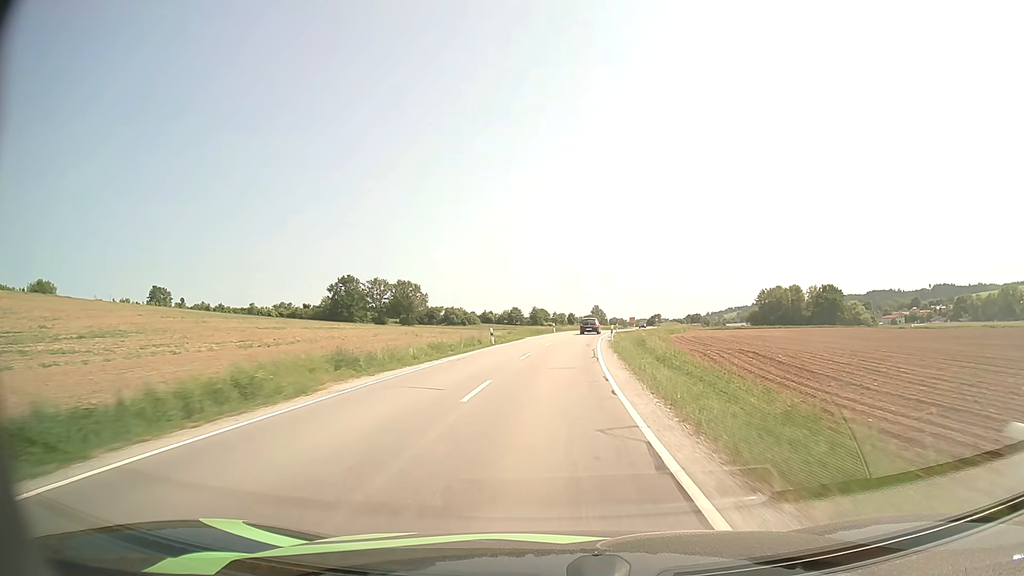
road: secondary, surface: asphalt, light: Day
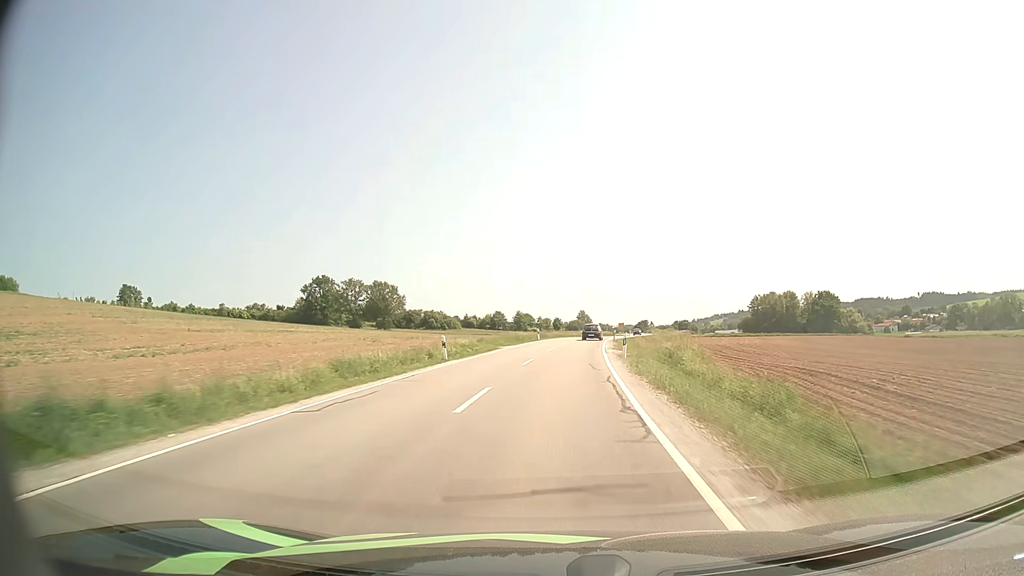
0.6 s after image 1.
(+0.1, +13.4) m; +1°
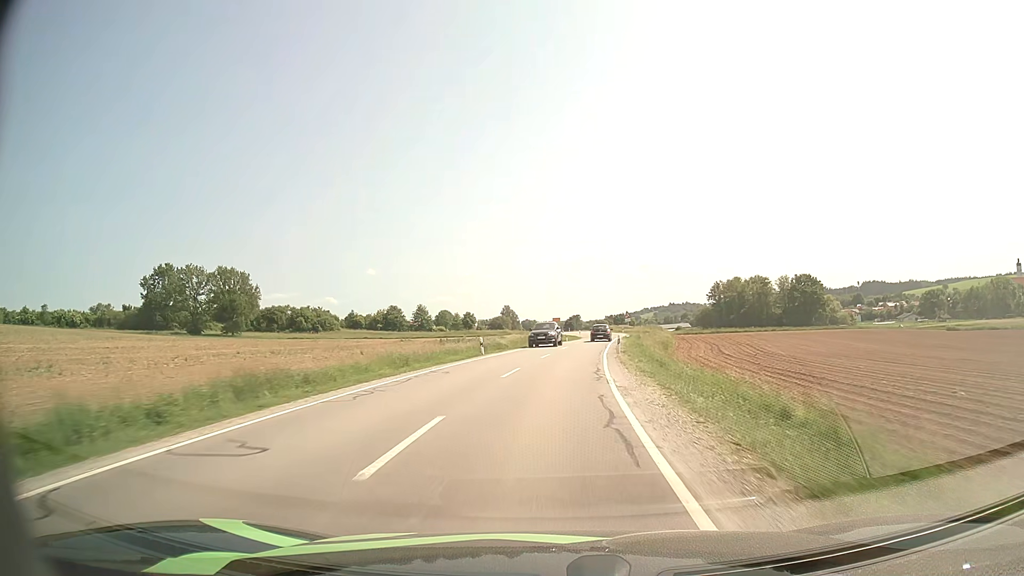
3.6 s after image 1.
(+4.5, +63.1) m; +6°
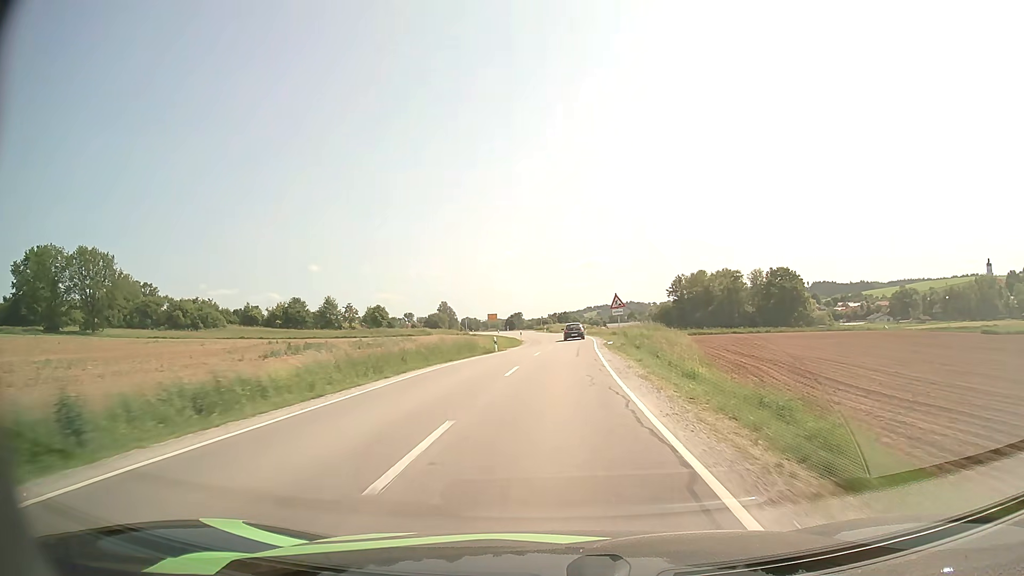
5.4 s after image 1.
(+1.5, +36.4) m; +5°
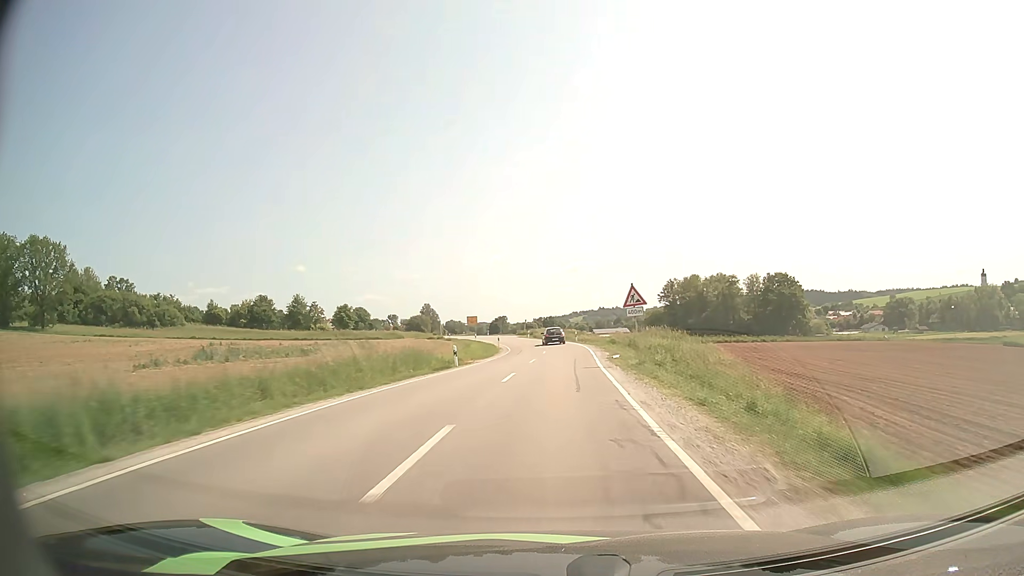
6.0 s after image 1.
(+0.1, +12.2) m; +1°
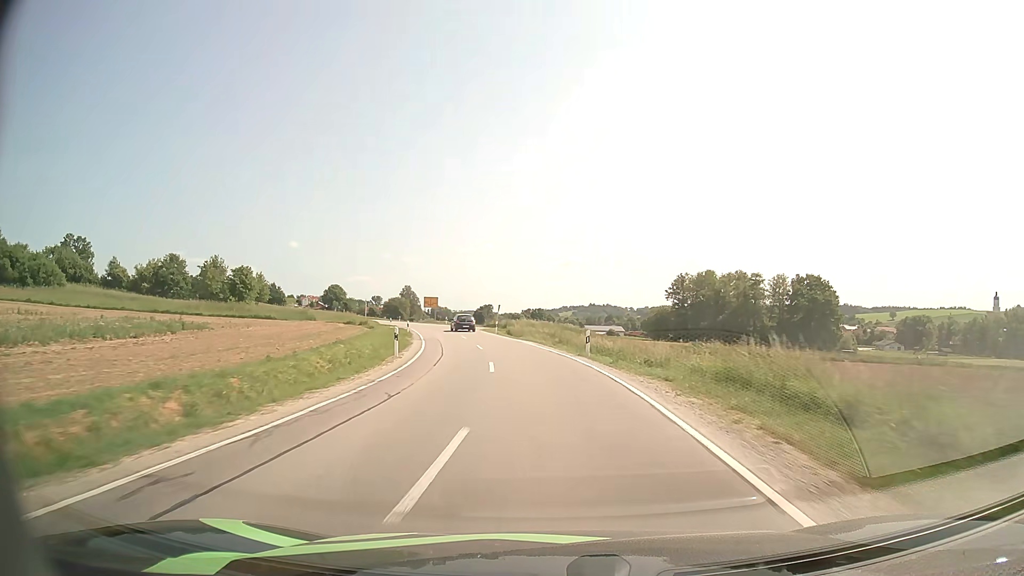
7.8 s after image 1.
(+0.6, +36.0) m; +1°
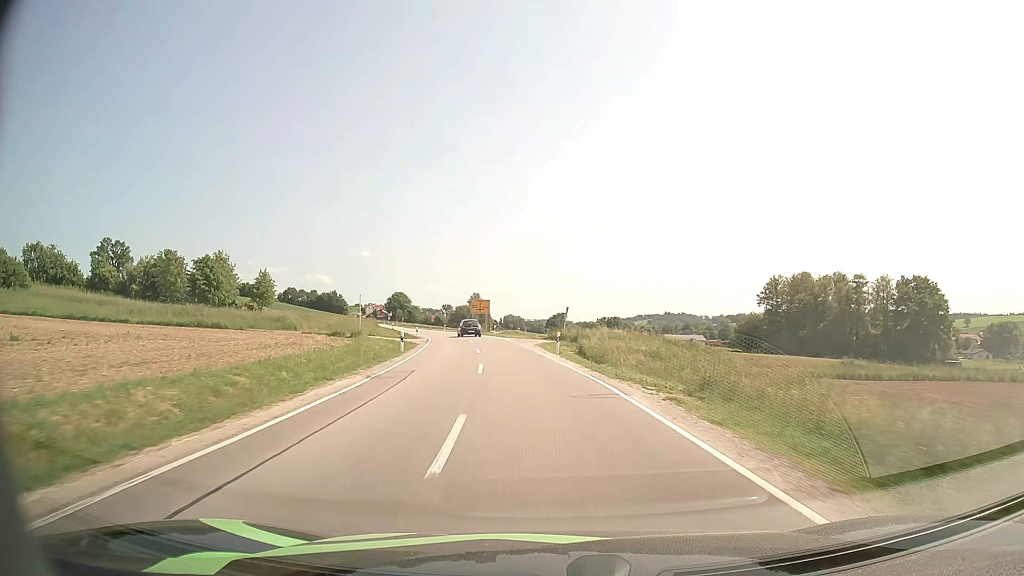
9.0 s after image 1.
(-1.0, +23.5) m; -6°
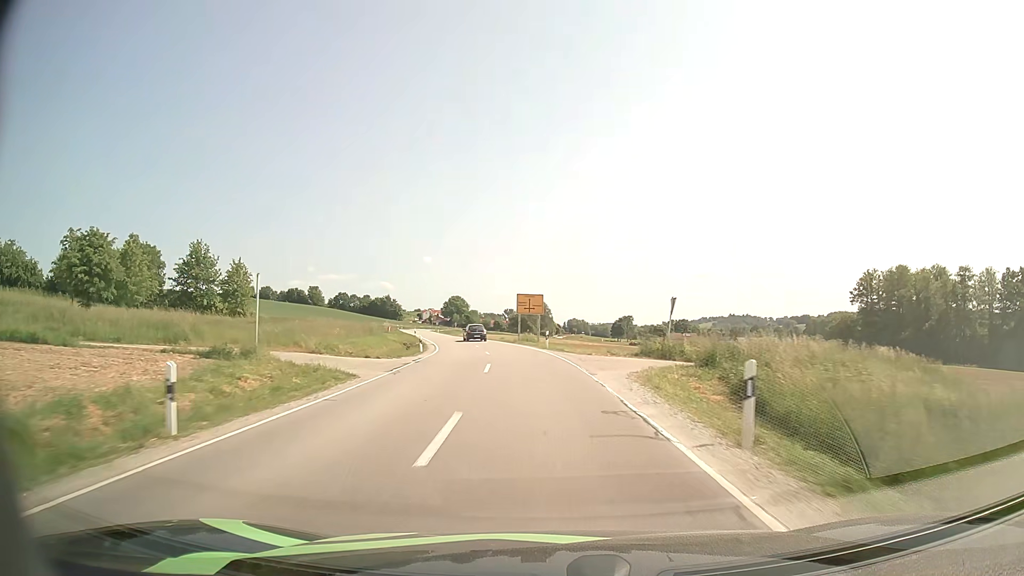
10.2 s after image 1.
(-1.3, +23.2) m; -6°
(0, +10) (-1, +20) (-2, +30) (-3, +40) (-4, +50) (-6, +60) (-9, +69) (-11, +79) (-14, +89) (-17, +98) m
